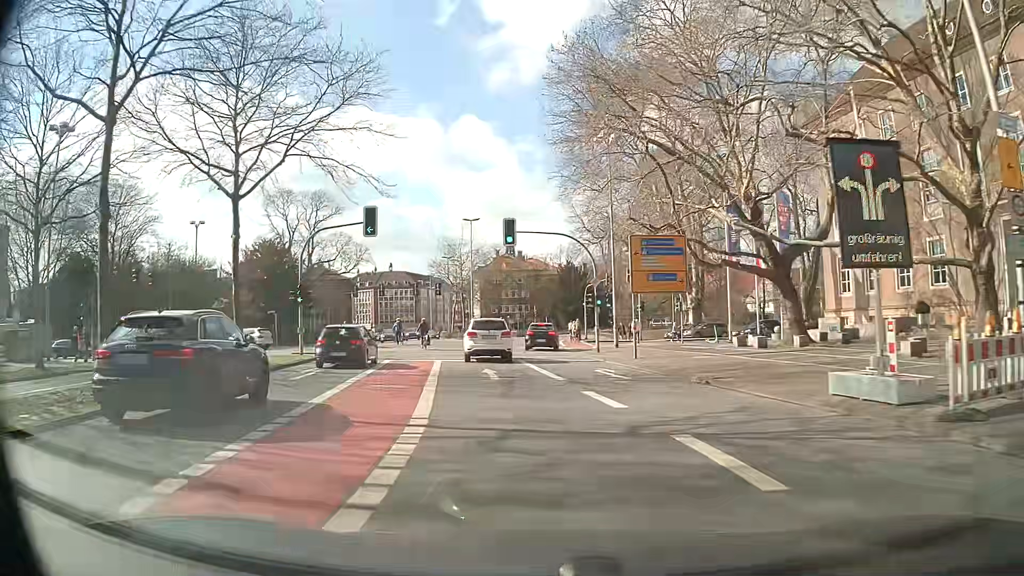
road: secondary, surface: asphalt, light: Day
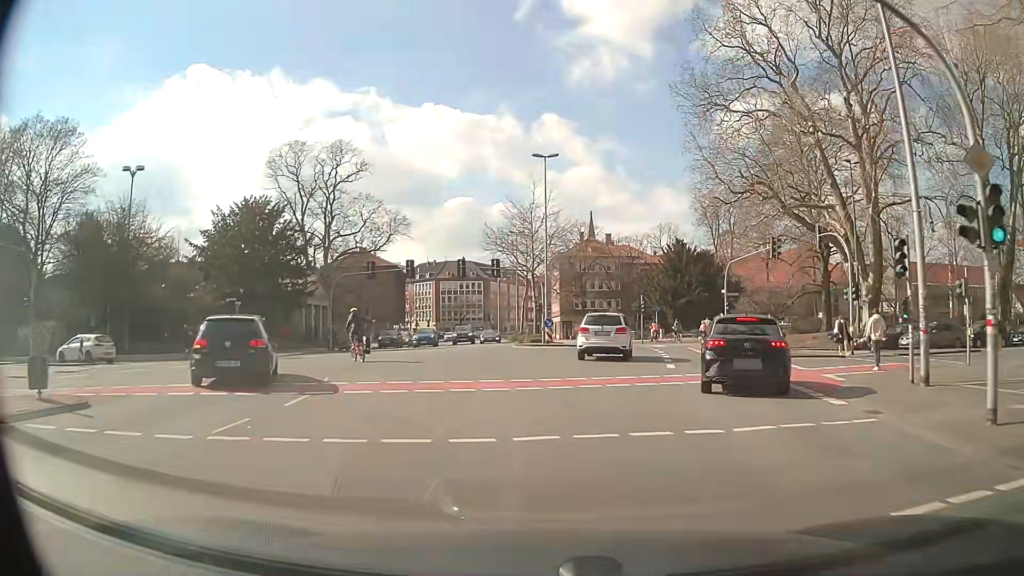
(-2.1, +26.0) m; -6°
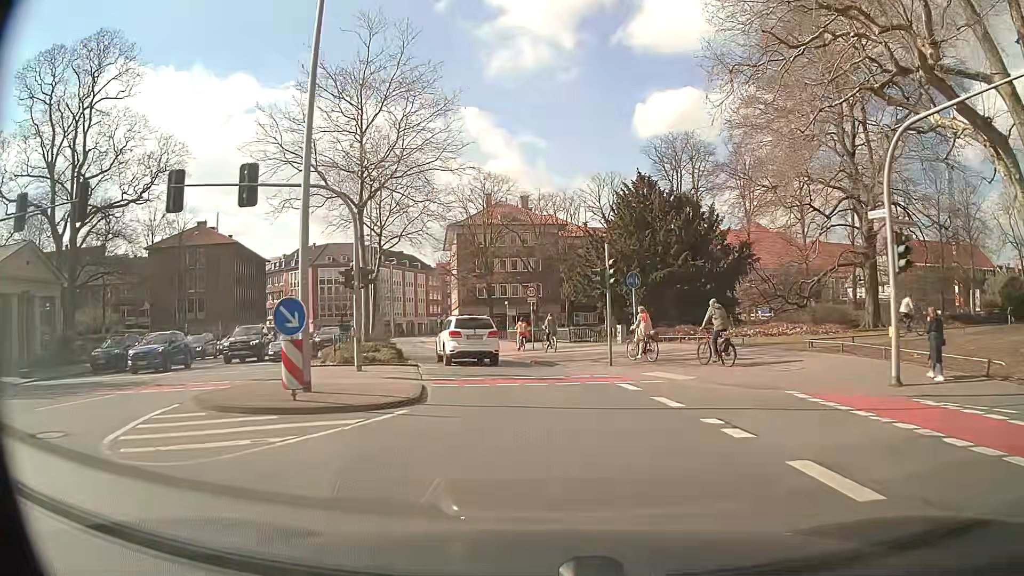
(+2.6, +30.7) m; +7°
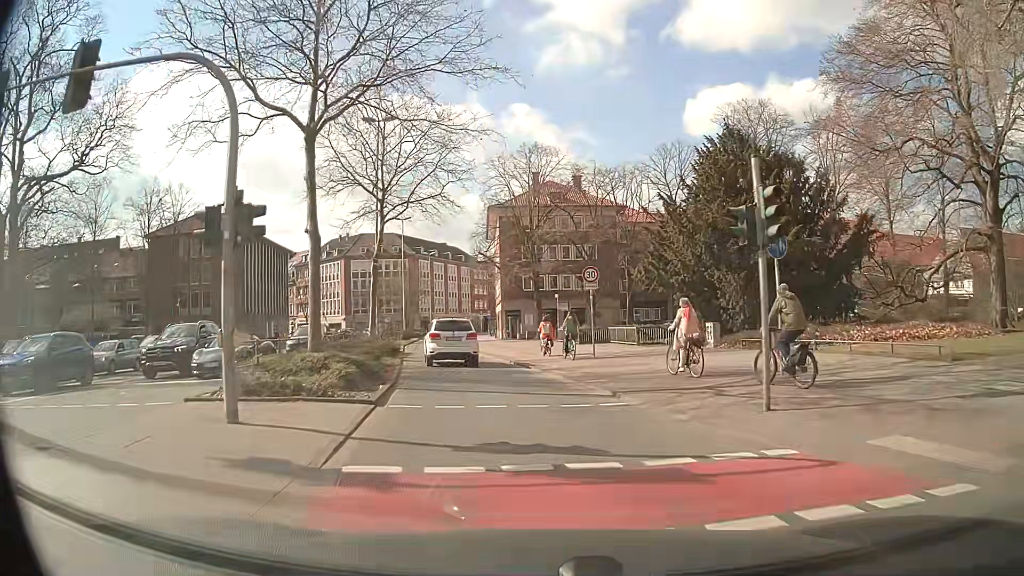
(-0.4, +10.8) m; -5°
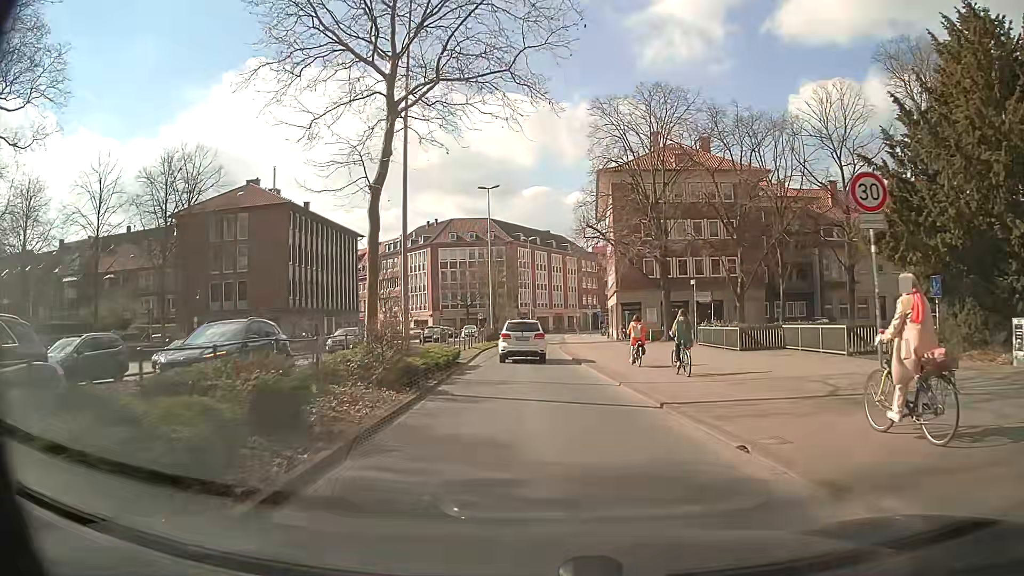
(-1.2, +15.1) m; -9°
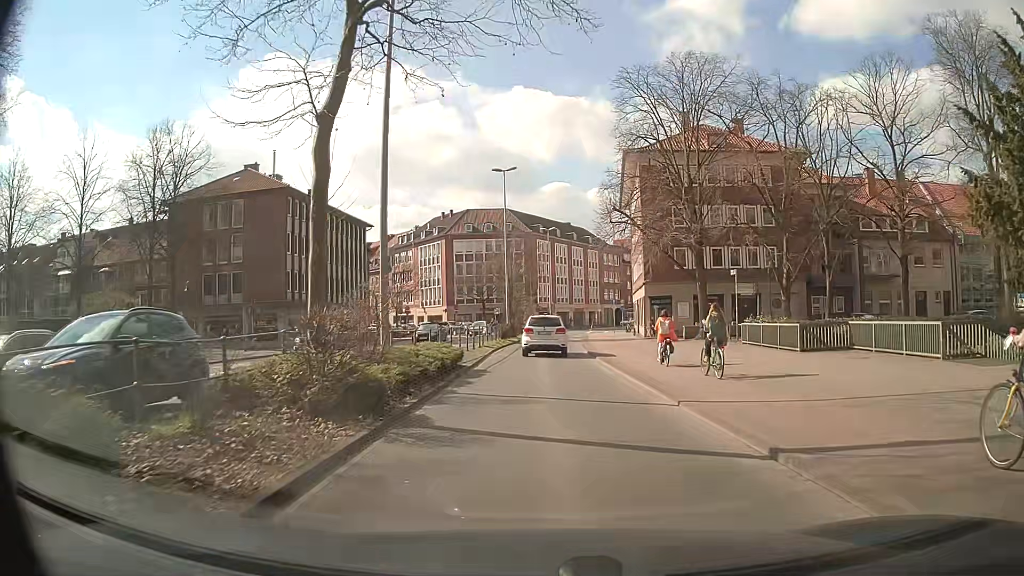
(-0.1, +4.9) m; -1°
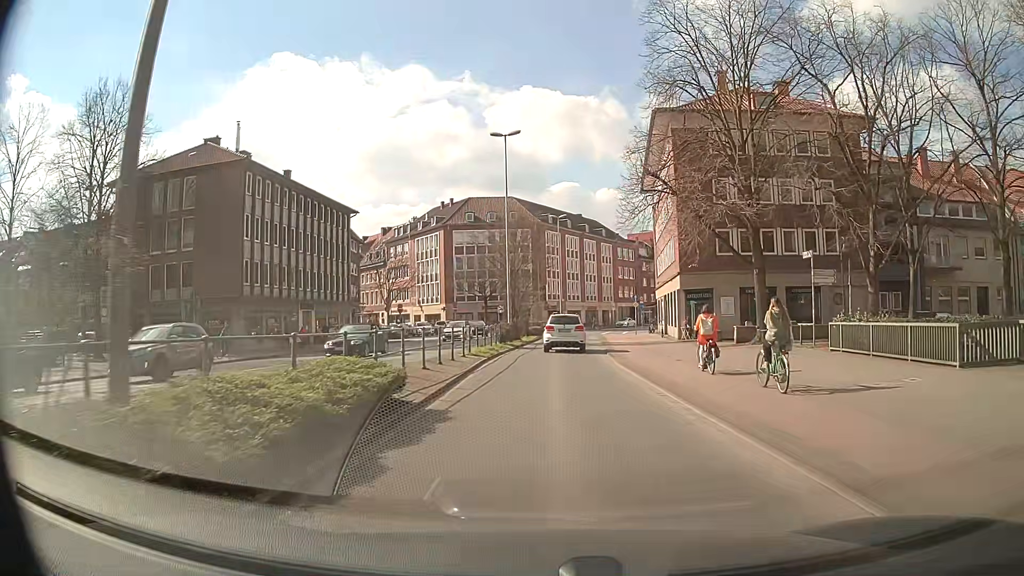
(-0.3, +9.7) m; -2°
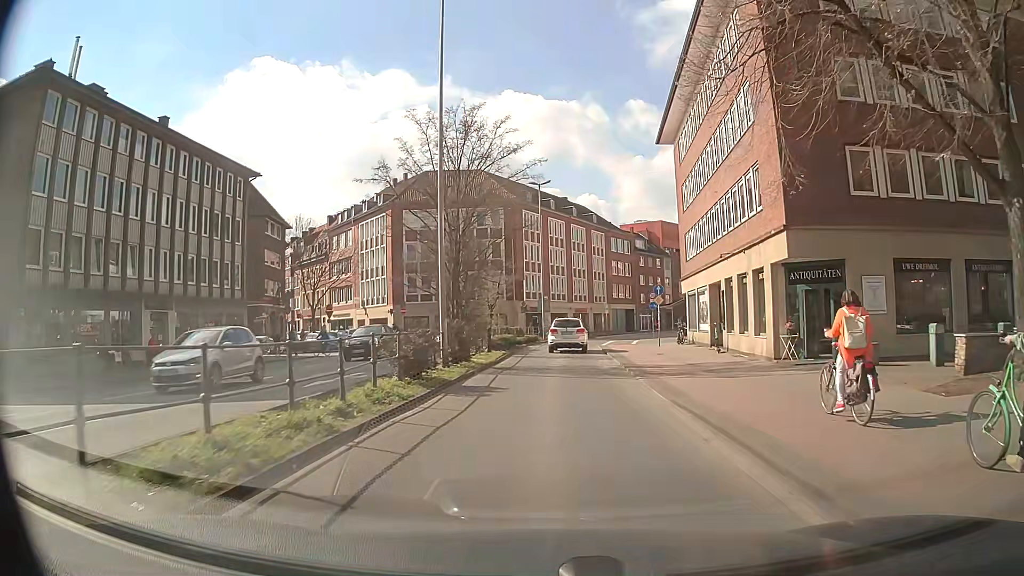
(+0.4, +20.2) m; +2°
(0, +10) (0, +20) (+1, +30) (+1, +40) (+3, +50) (+6, +59) (+9, +69) (+13, +78) (+18, +87) (+23, +95) m
